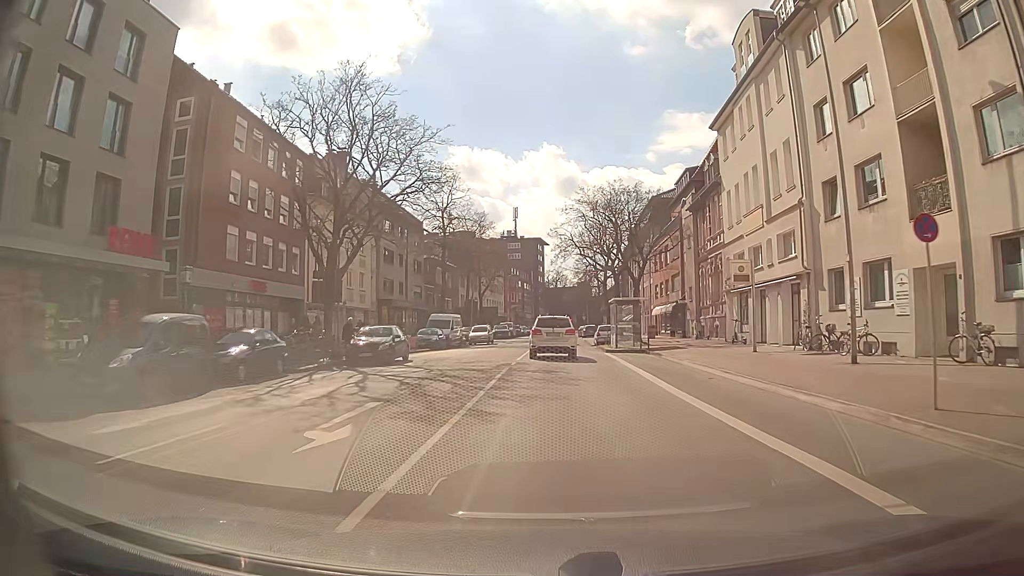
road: secondary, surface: asphalt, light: Day
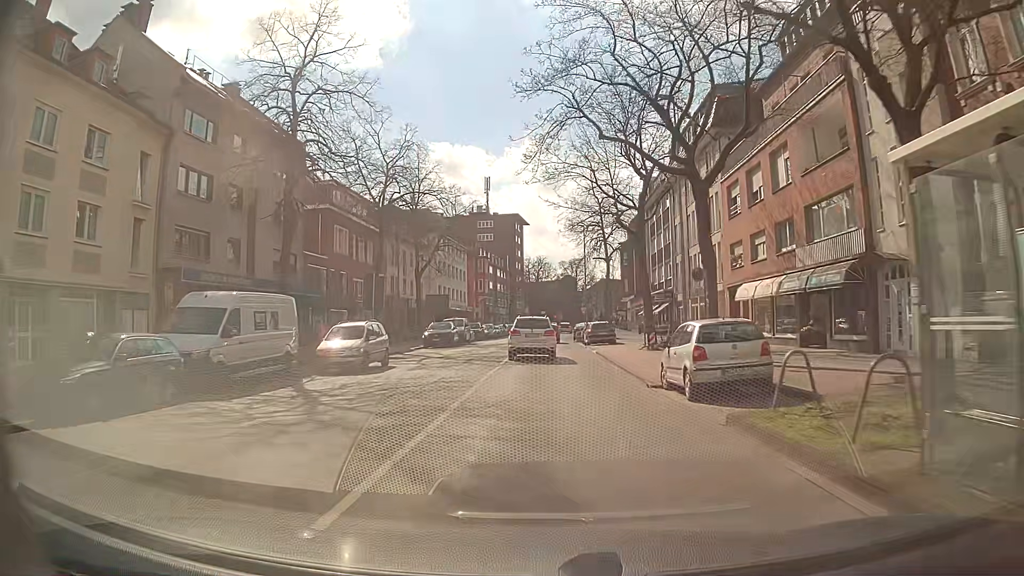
(+0.4, +34.6) m; +1°
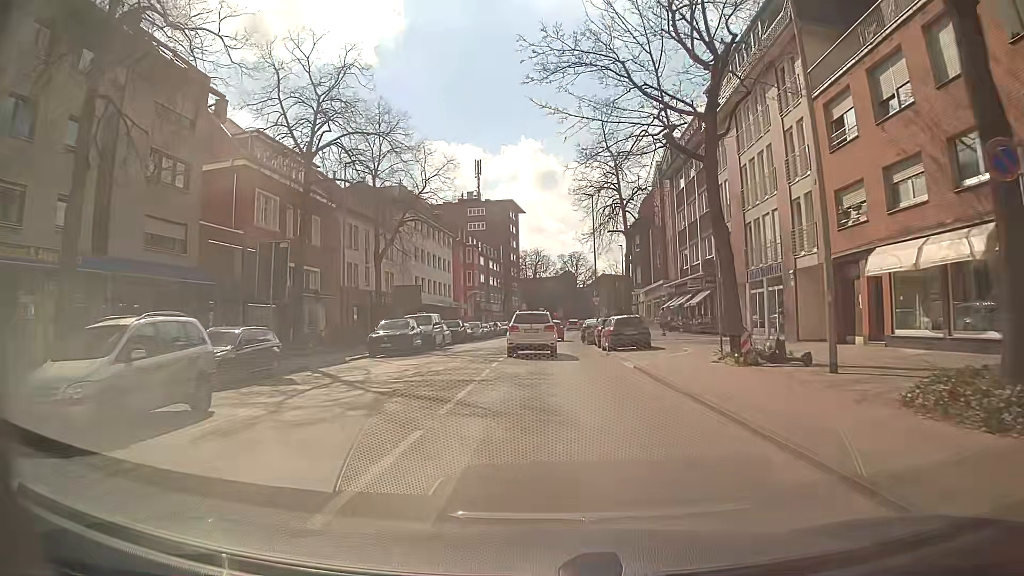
(+0.1, +13.8) m; +1°
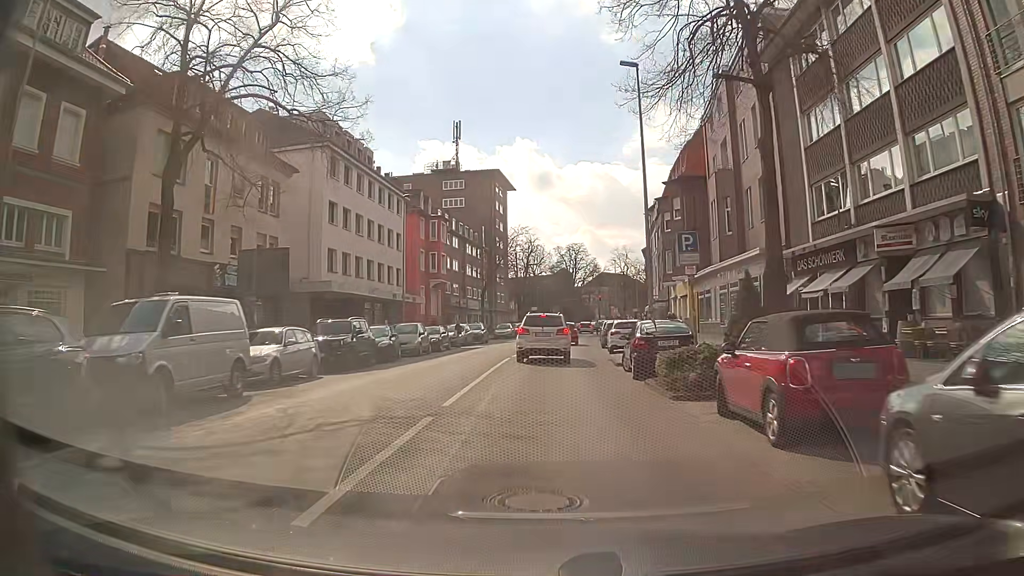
(+0.1, +26.1) m; 0°
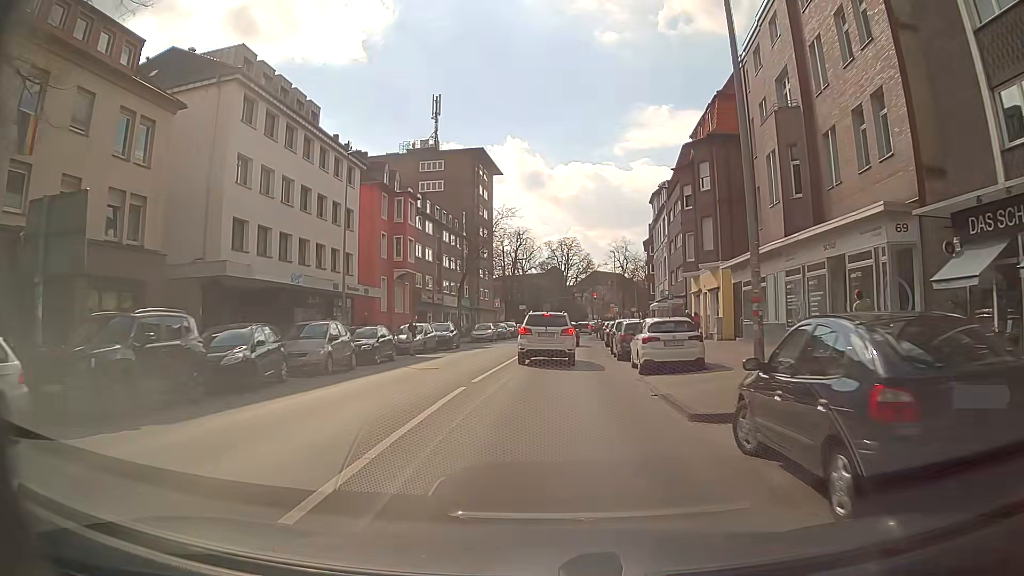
(+0.1, +12.2) m; +3°
